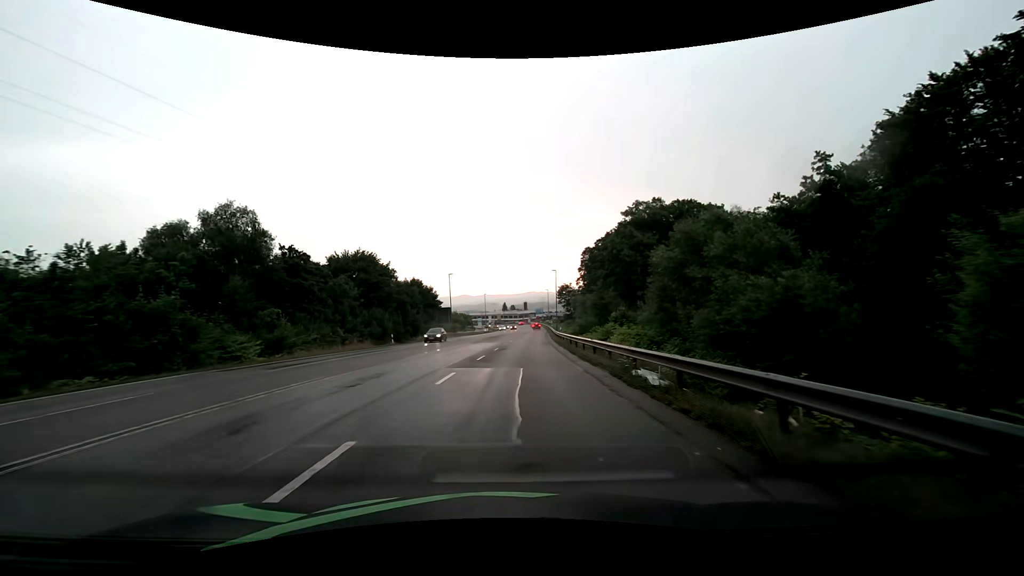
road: secondary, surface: asphalt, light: Day
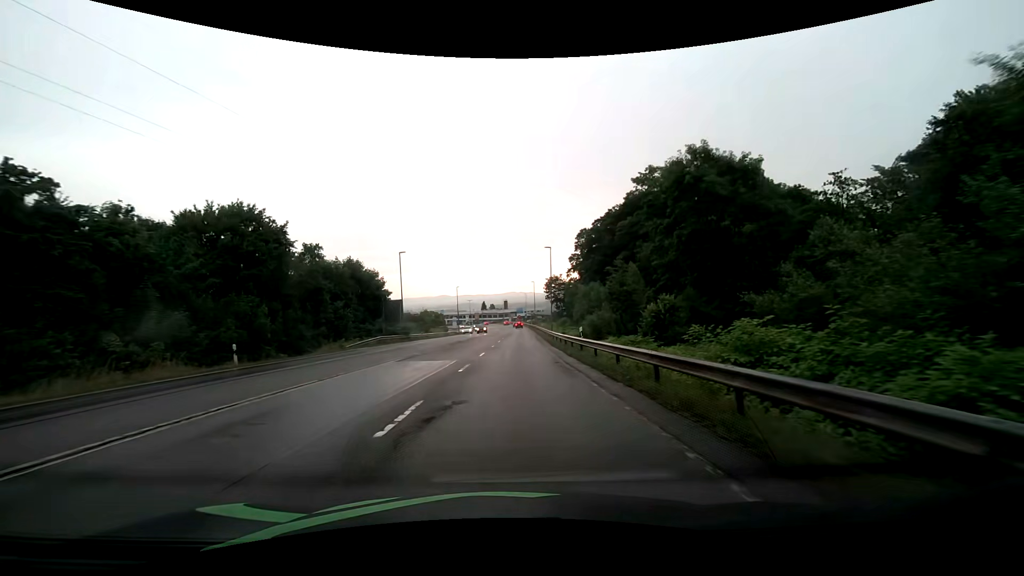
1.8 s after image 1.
(+0.5, +23.4) m; +2°
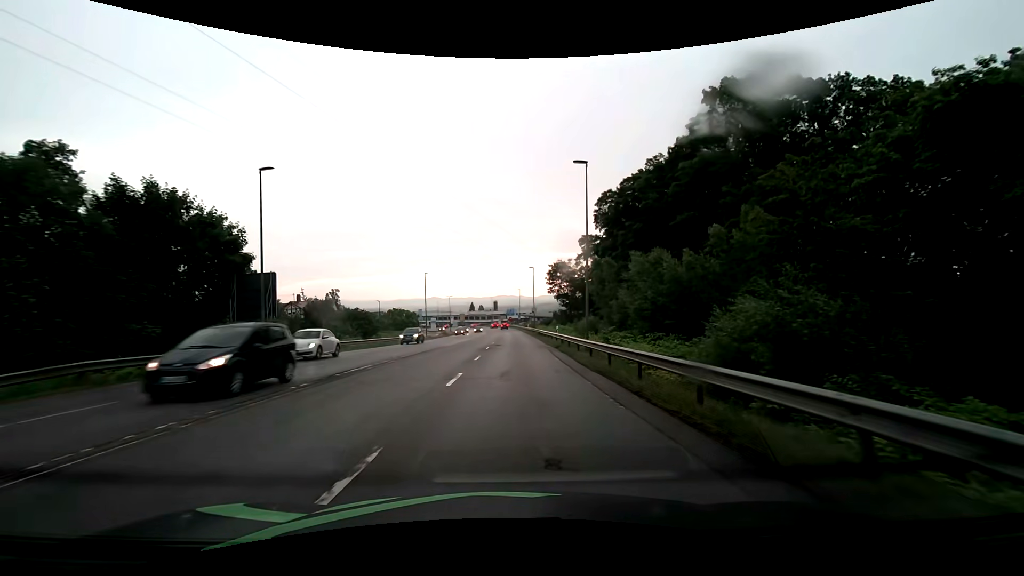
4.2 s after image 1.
(+0.4, +30.7) m; +2°
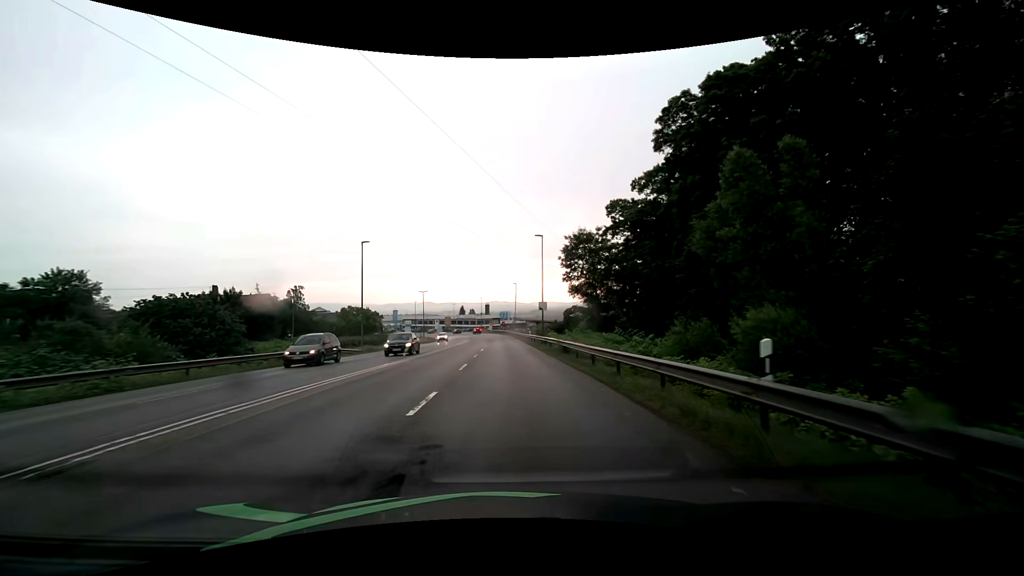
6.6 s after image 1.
(+0.1, +30.5) m; 0°
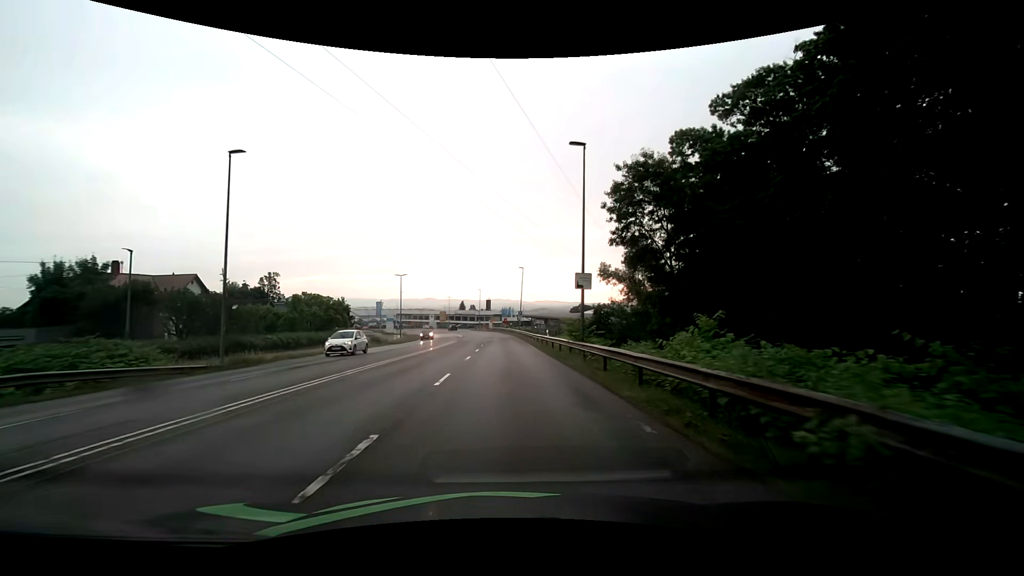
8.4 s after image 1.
(+0.1, +22.8) m; 0°
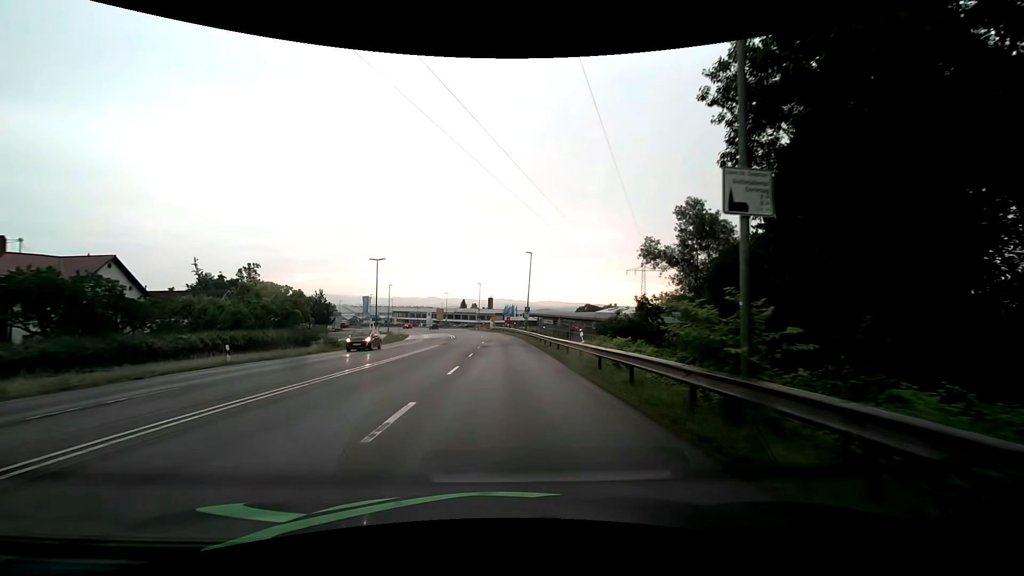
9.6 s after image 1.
(+0.1, +15.3) m; 0°
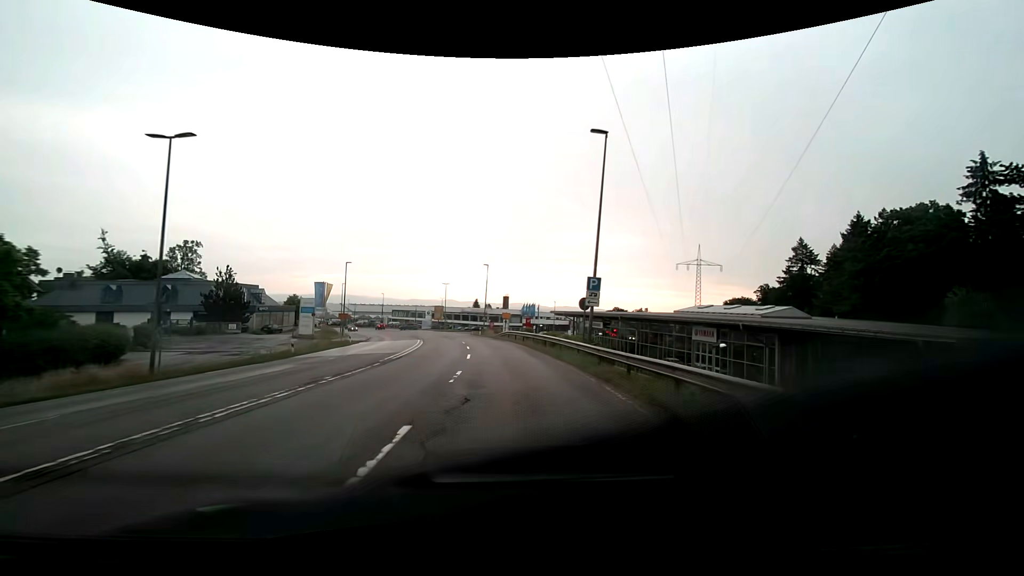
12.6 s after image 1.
(-0.2, +38.3) m; -1°
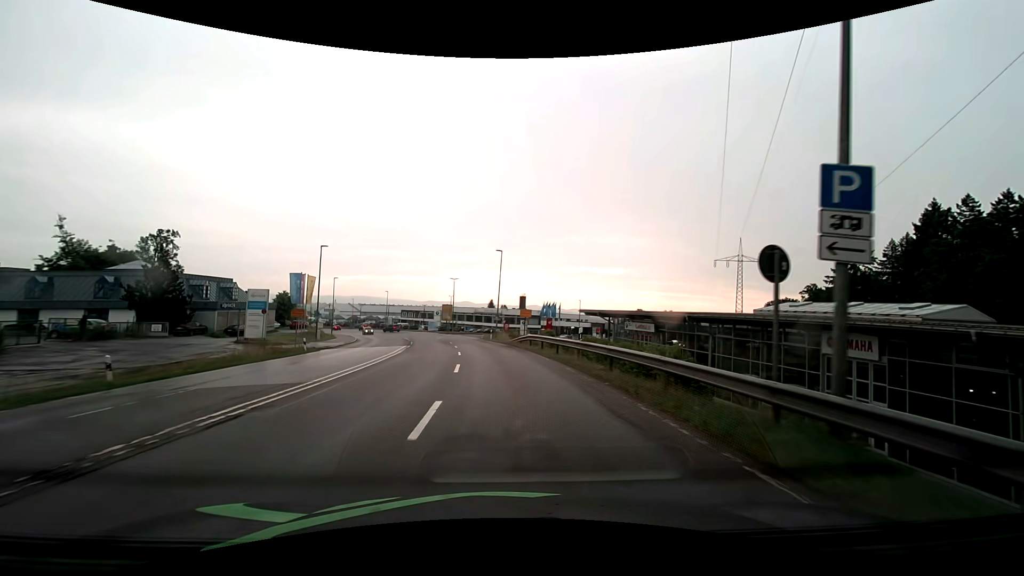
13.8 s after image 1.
(-0.3, +15.3) m; -2°
(0, +10) (-1, +20) (-1, +30) (-3, +40) (-4, +50) (-6, +60) (-9, +69) (-11, +79) (-14, +88) (-18, +98) m
